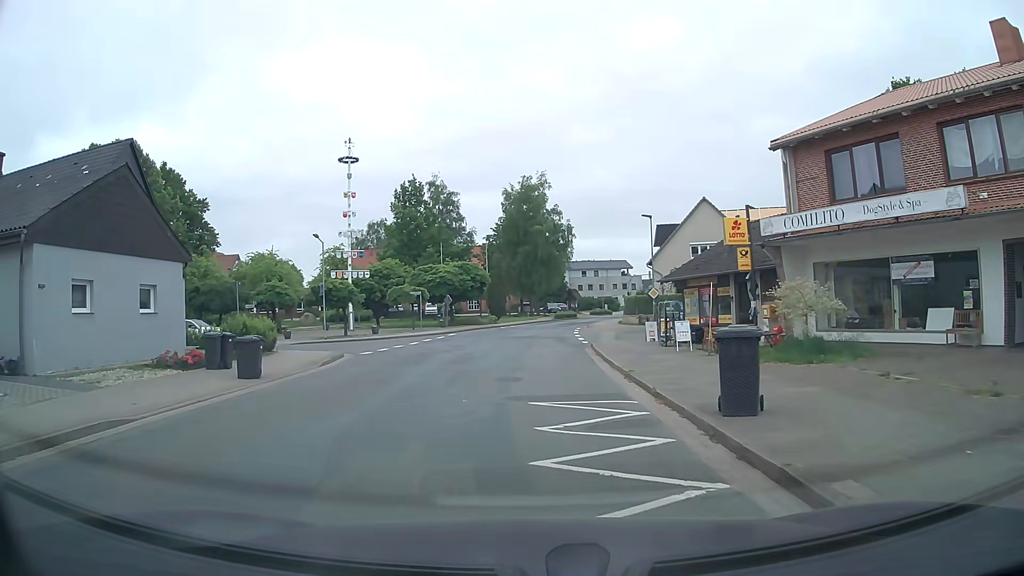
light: Day
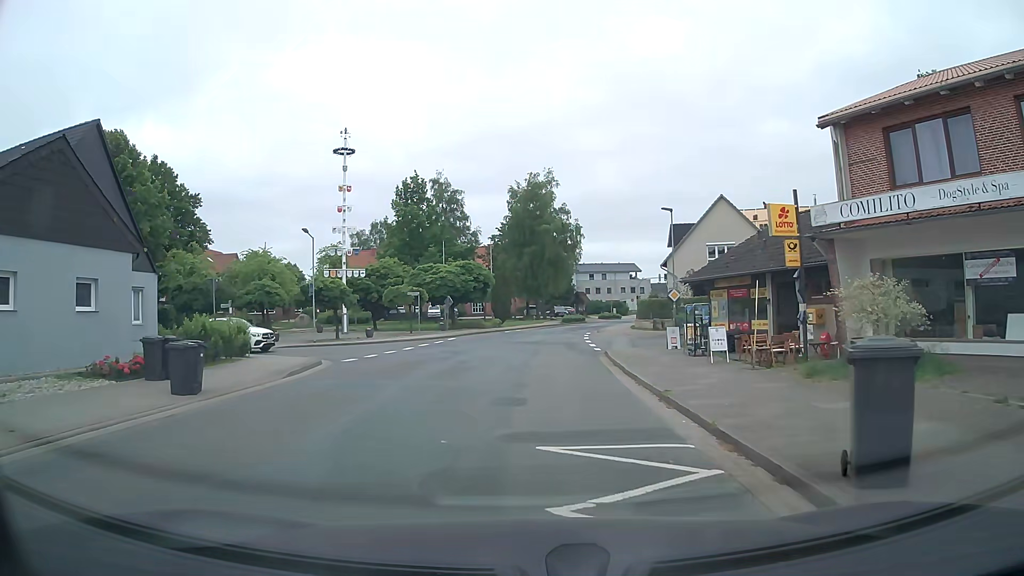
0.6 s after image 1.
(0.0, +3.4) m; 0°
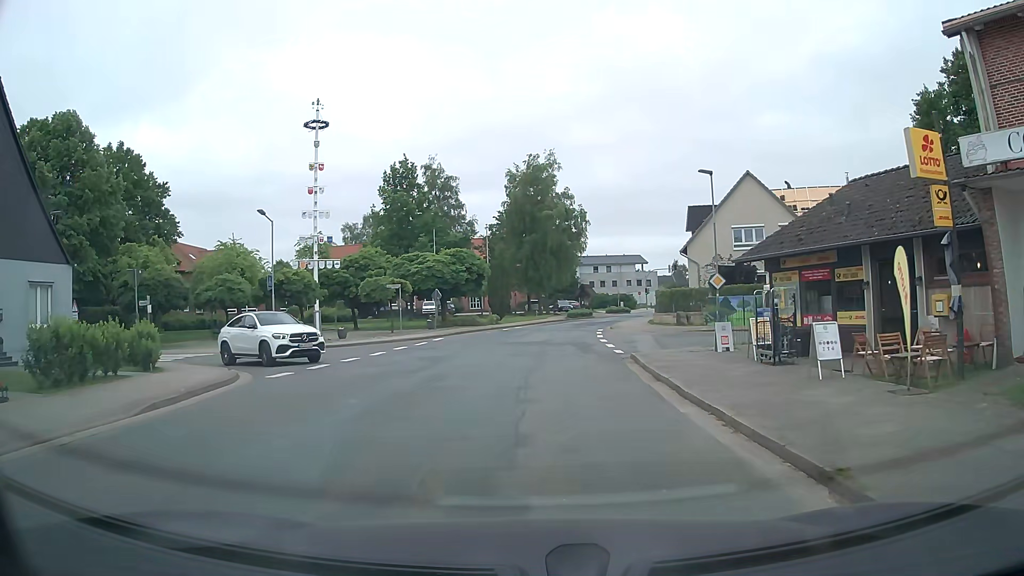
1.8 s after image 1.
(-0.1, +6.8) m; +1°
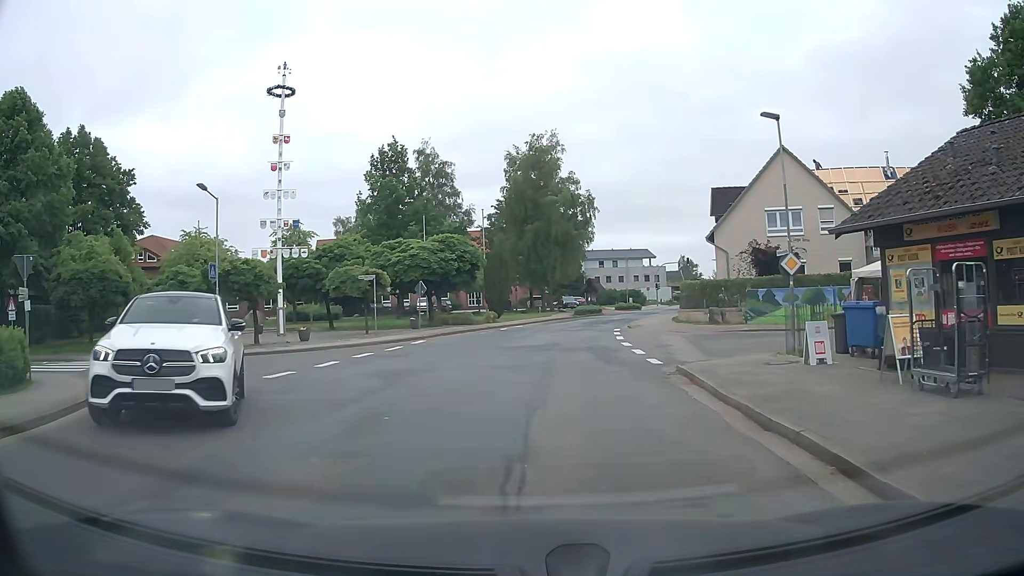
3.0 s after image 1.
(-0.2, +6.6) m; -1°
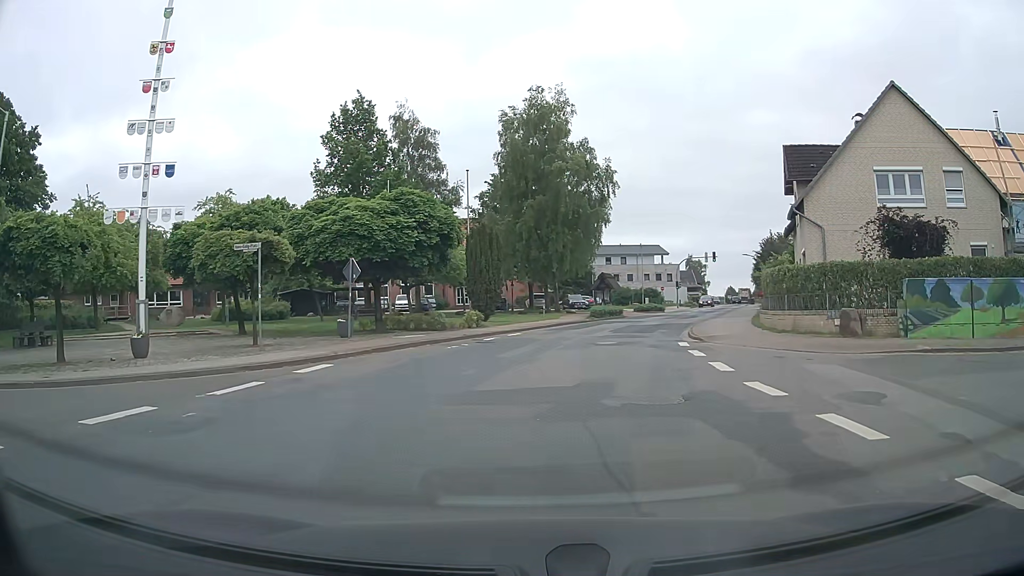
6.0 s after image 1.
(-0.3, +13.6) m; +1°
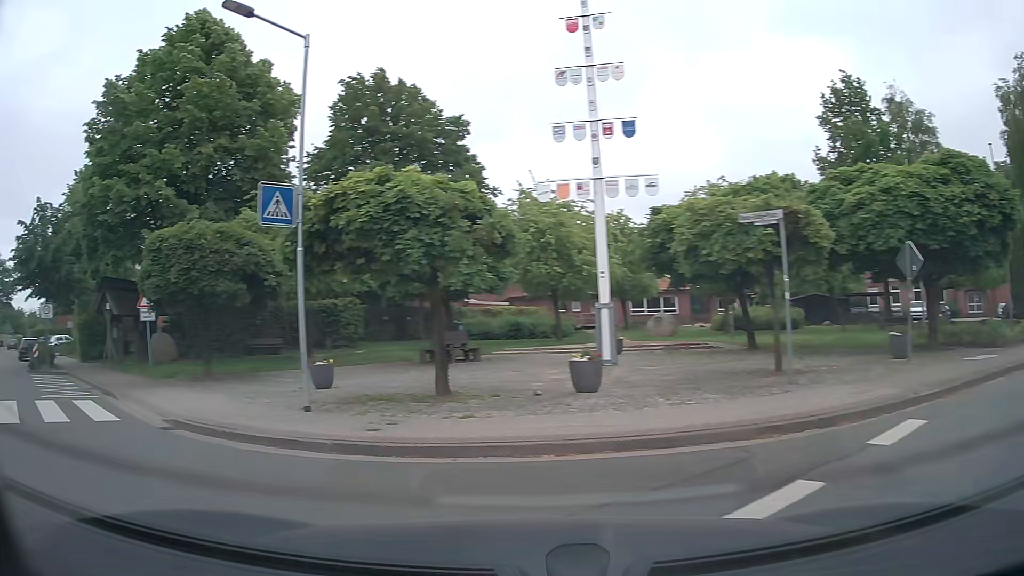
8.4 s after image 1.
(-1.7, +6.7) m; -44°
